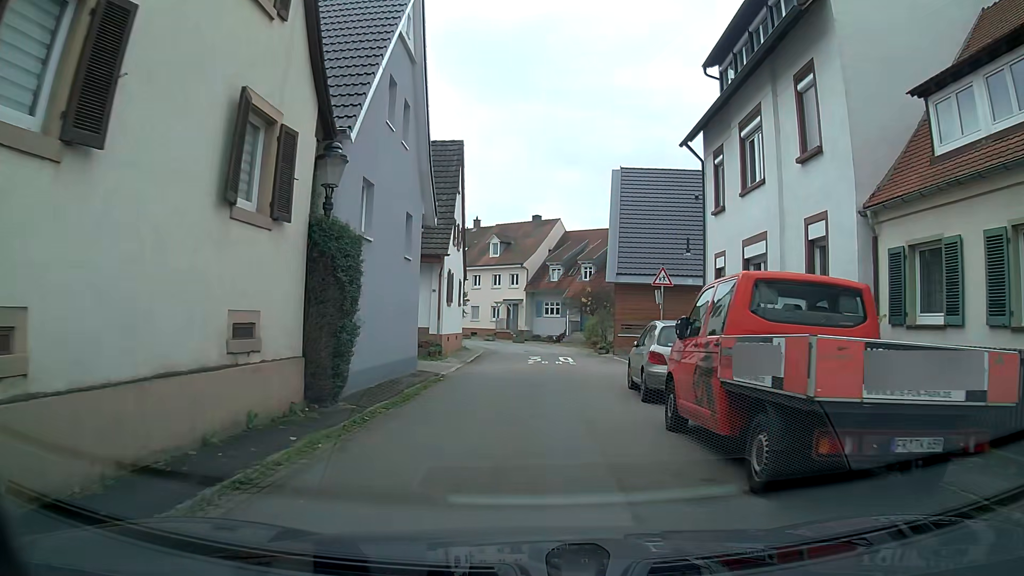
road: residential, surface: asphalt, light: Day
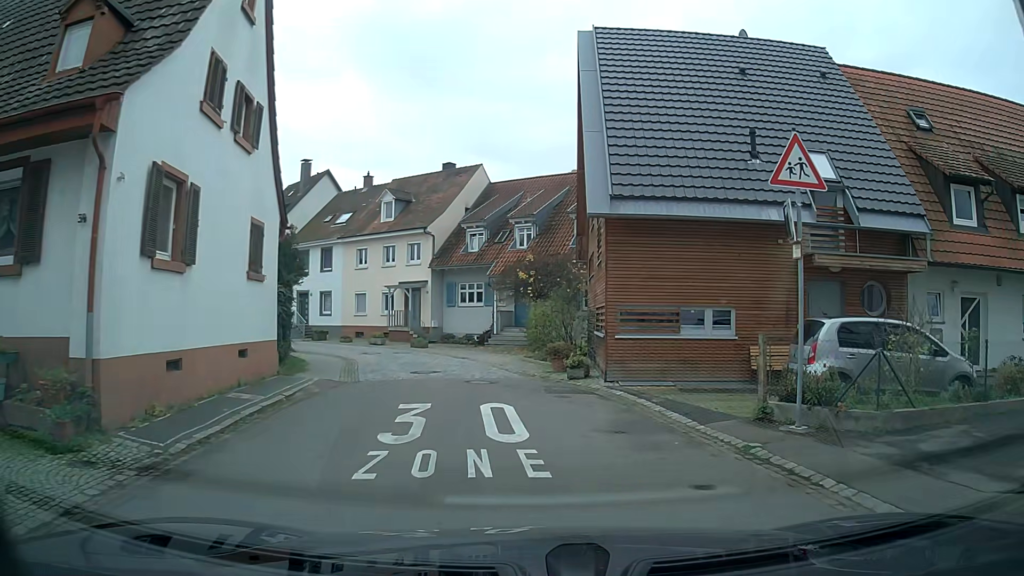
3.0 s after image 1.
(+0.7, +18.3) m; +6°
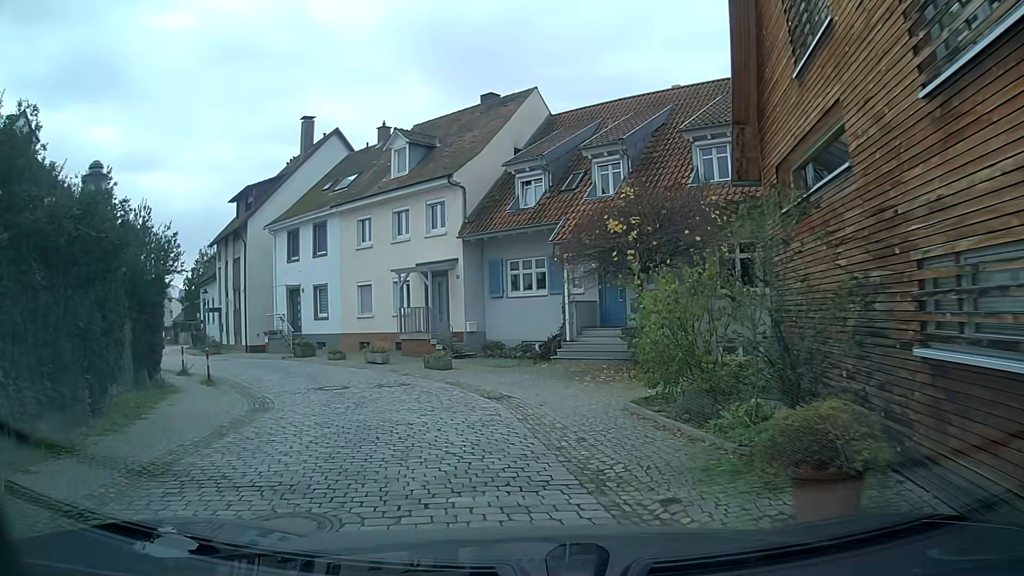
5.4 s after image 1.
(-0.4, +13.6) m; -7°
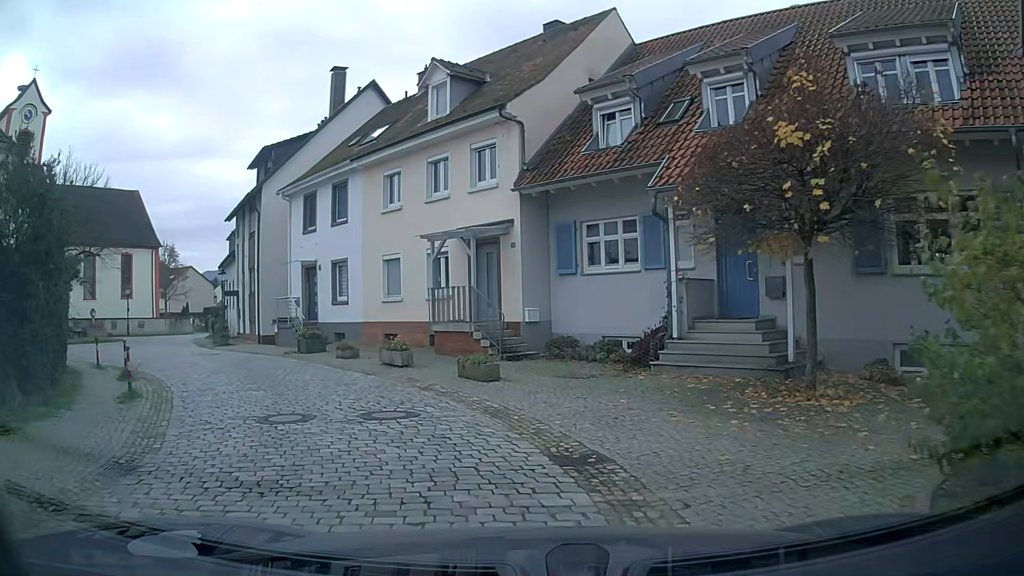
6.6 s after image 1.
(-0.3, +6.5) m; -6°
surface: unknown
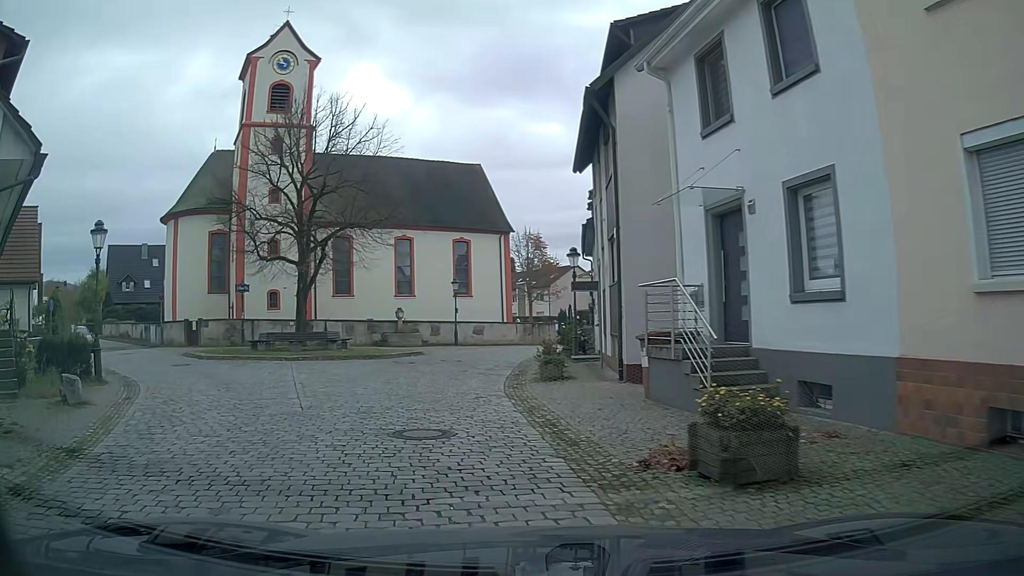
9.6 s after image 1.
(-4.5, +14.6) m; -36°
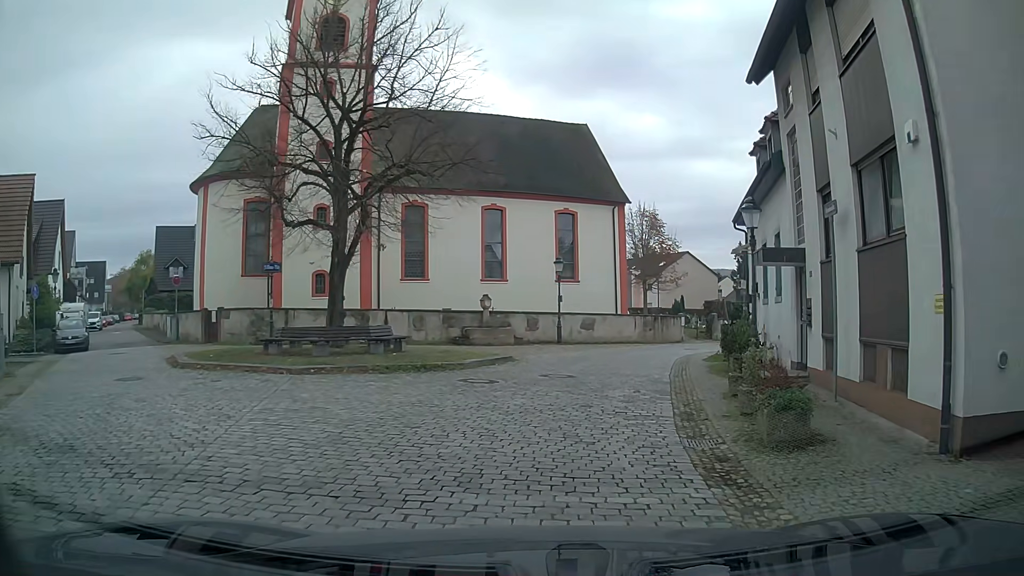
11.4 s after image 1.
(-0.5, +9.0) m; -2°
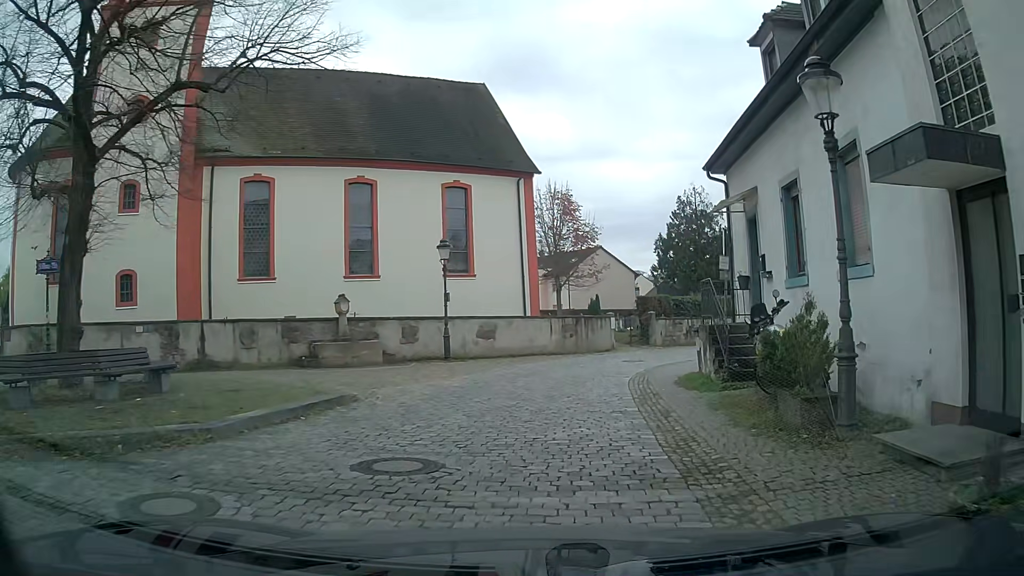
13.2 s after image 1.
(+0.5, +8.7) m; +6°
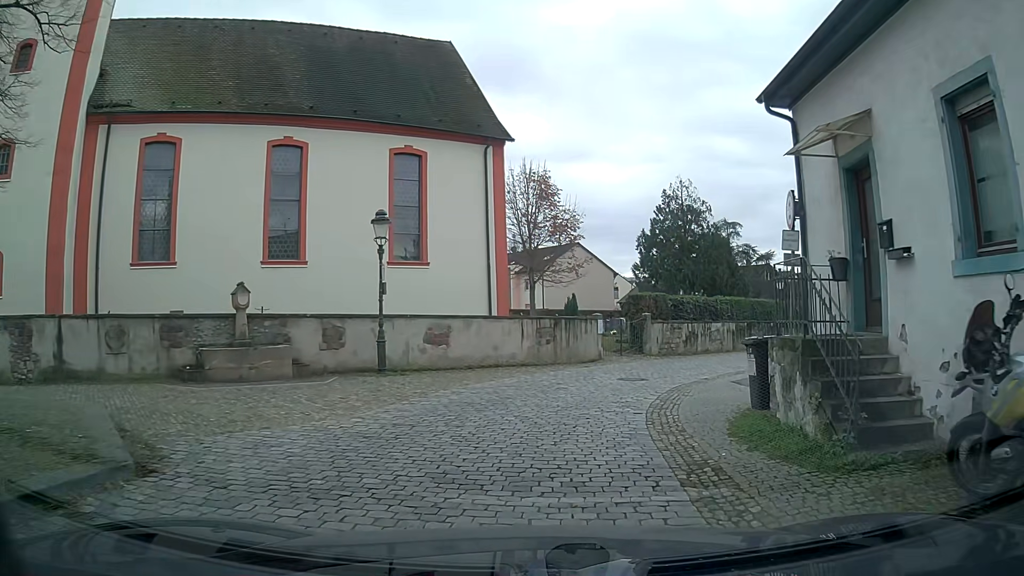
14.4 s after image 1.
(+0.1, +5.8) m; +3°
(+1, +10) (+5, +19) (+11, +27) (+18, +34) (+24, +42) (+31, +49) (+39, +56) (+47, +62) (+55, +68) (+63, +73) m
